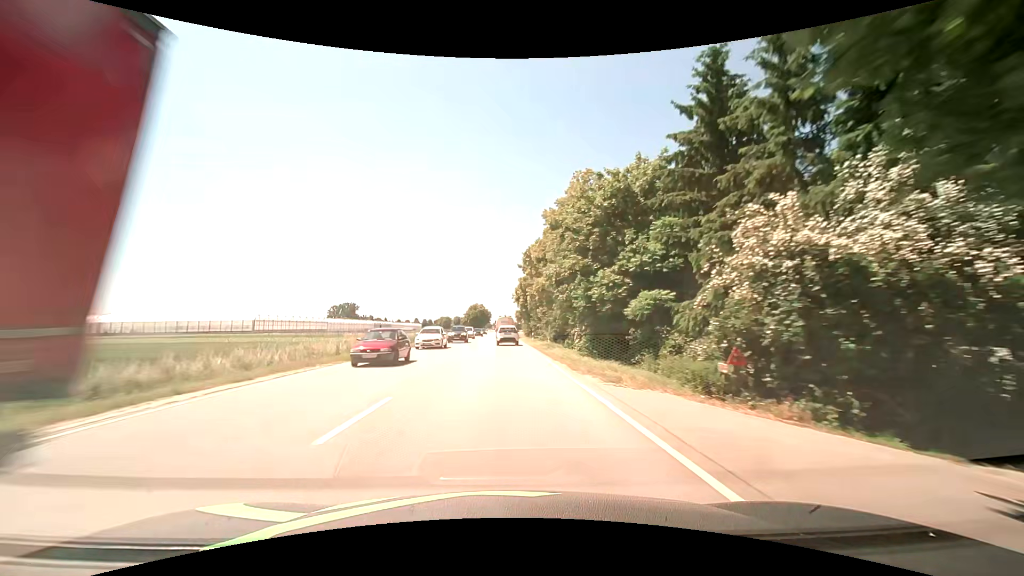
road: primary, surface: asphalt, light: Day
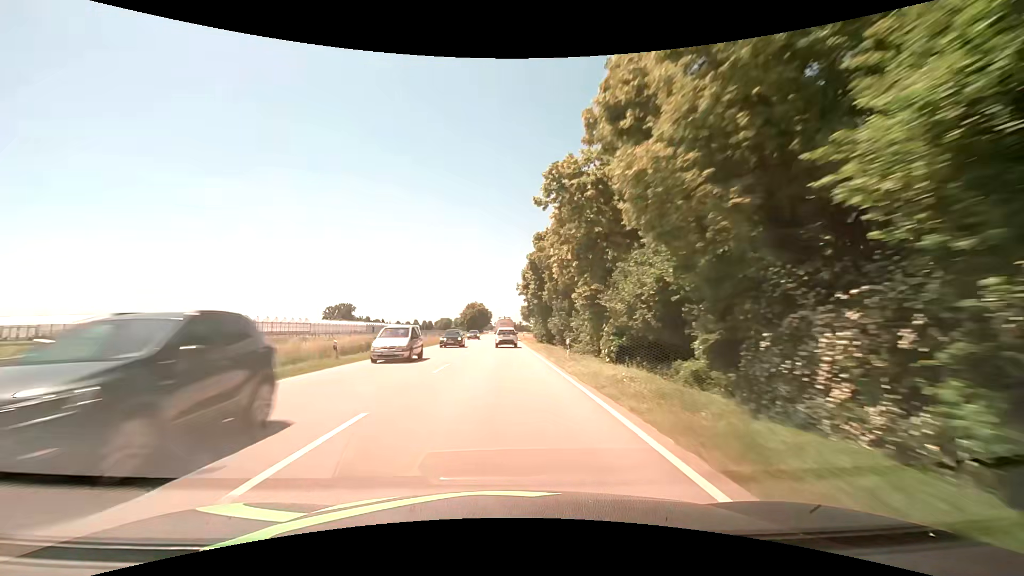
(-0.1, +25.4) m; 0°
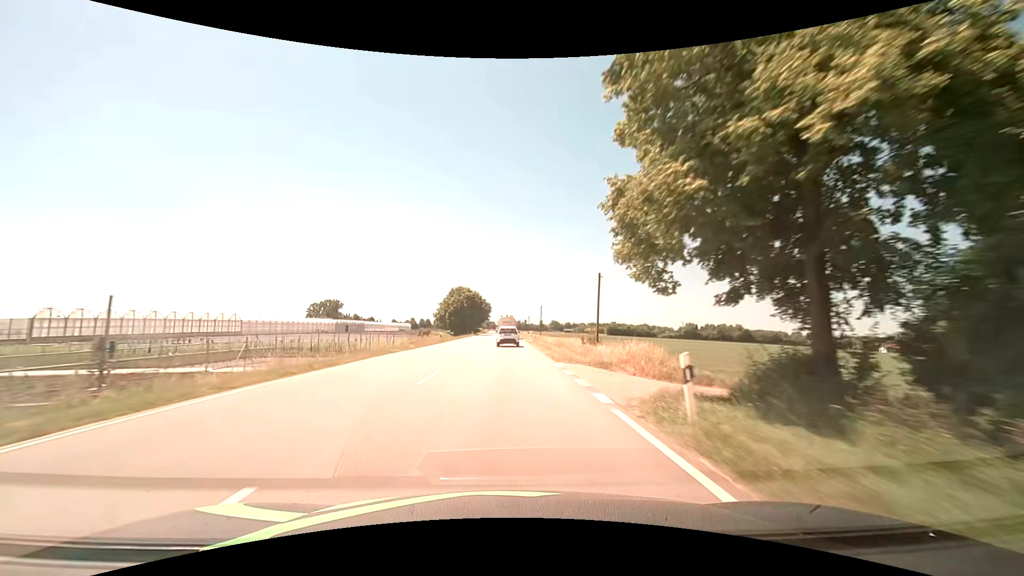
(-0.2, +63.7) m; 0°
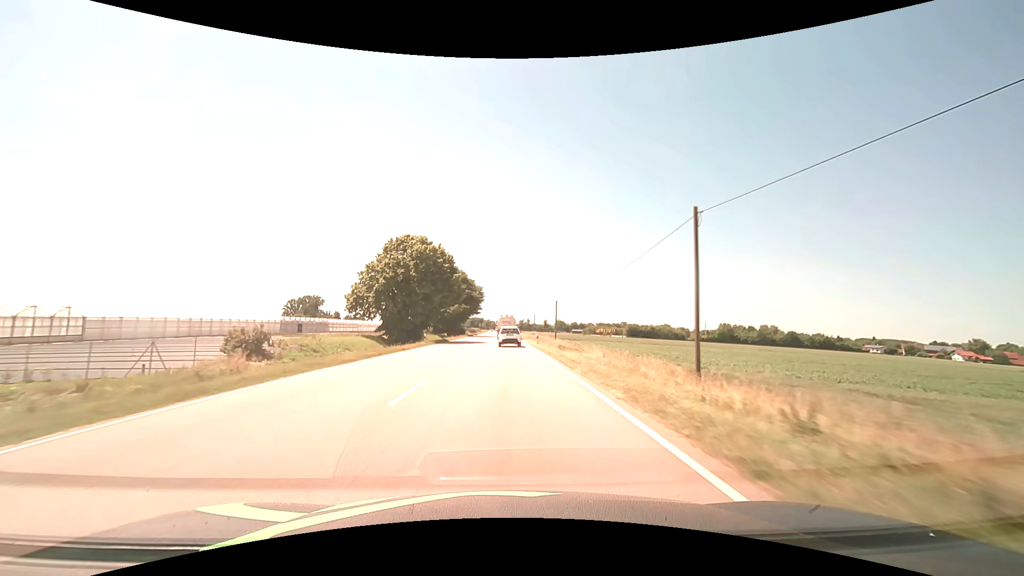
(0.0, +63.4) m; 0°
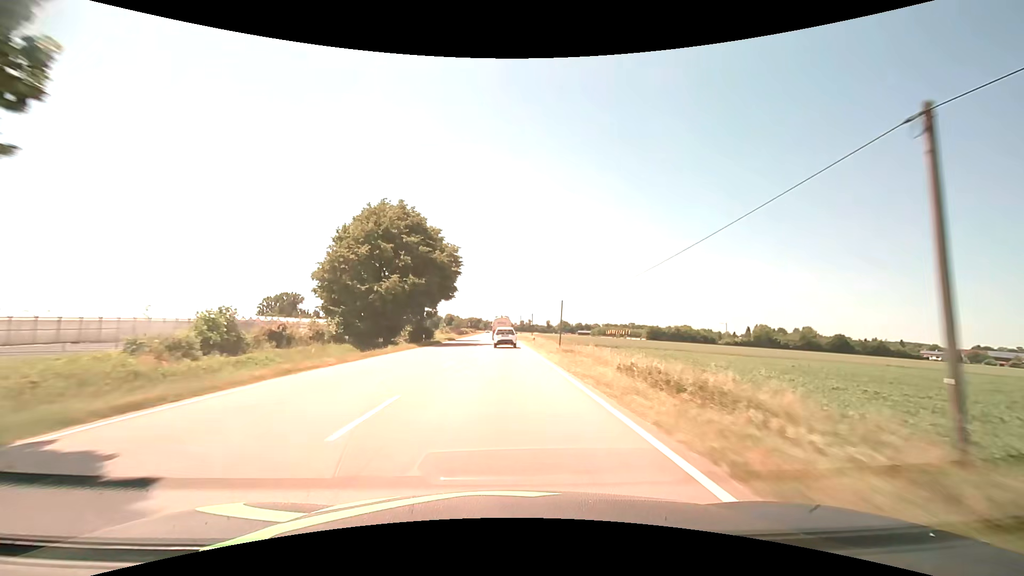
(+0.1, +50.4) m; 0°
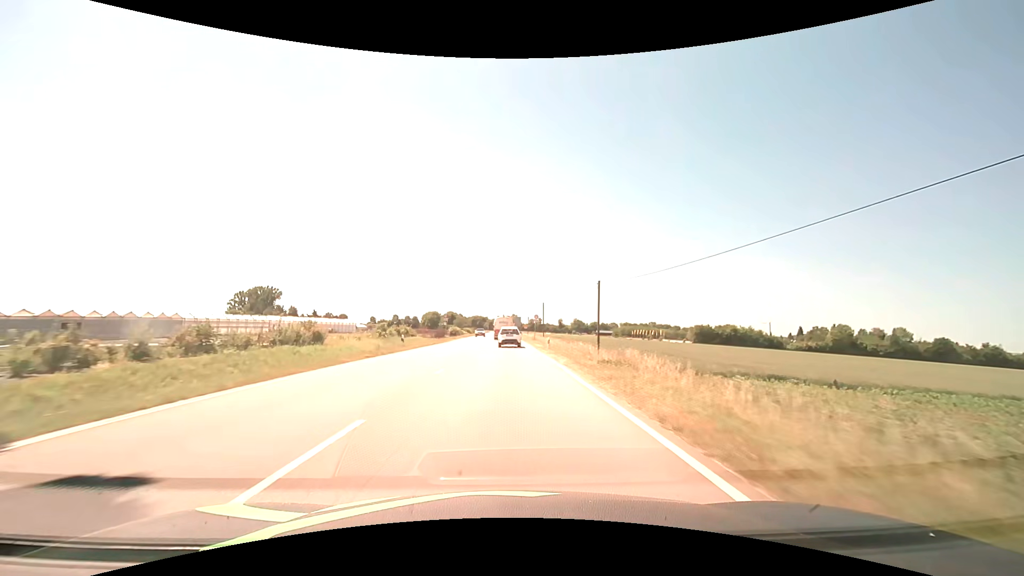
(-0.4, +62.8) m; -1°
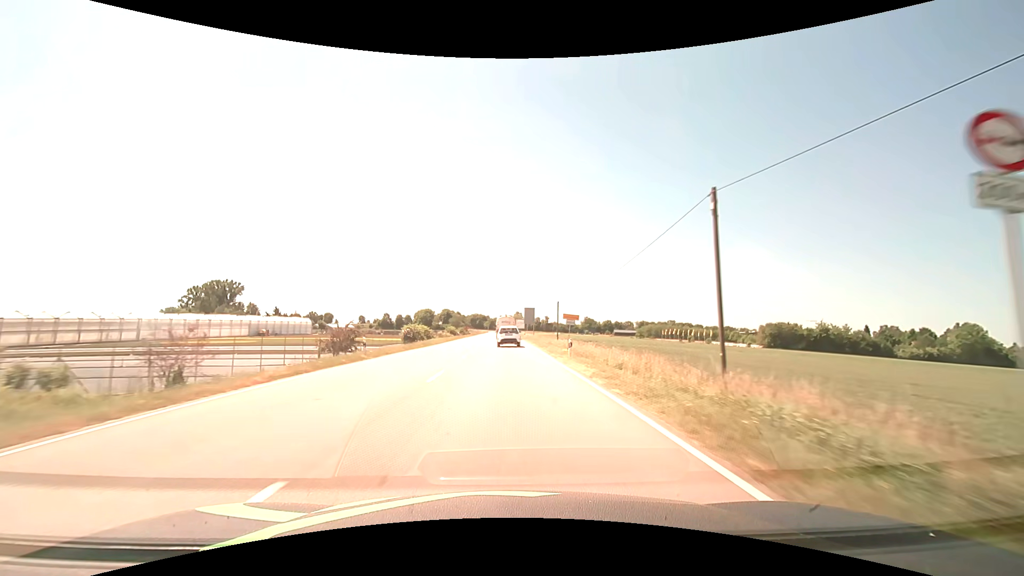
(-0.4, +62.6) m; 0°
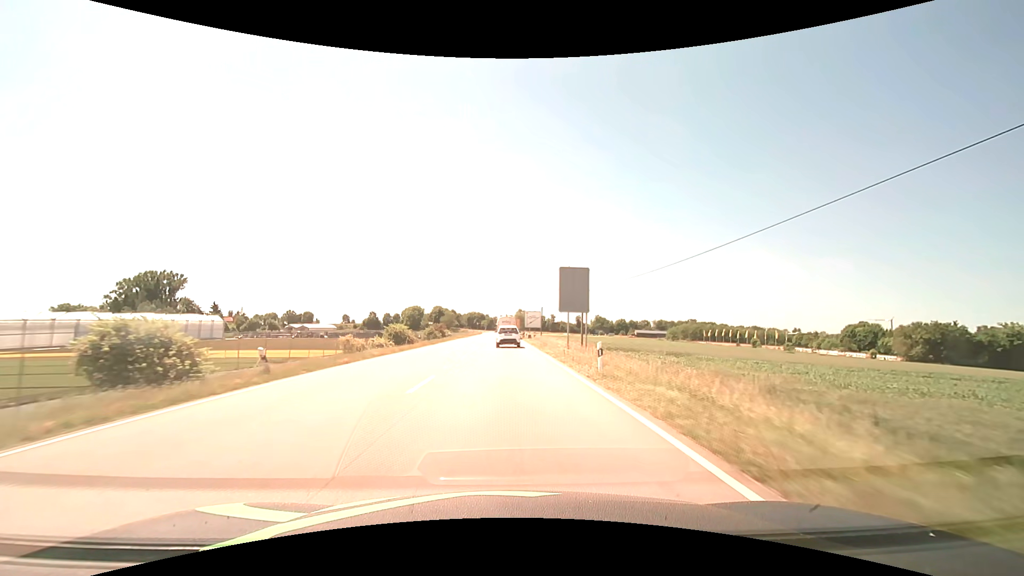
(-0.1, +61.7) m; 0°
